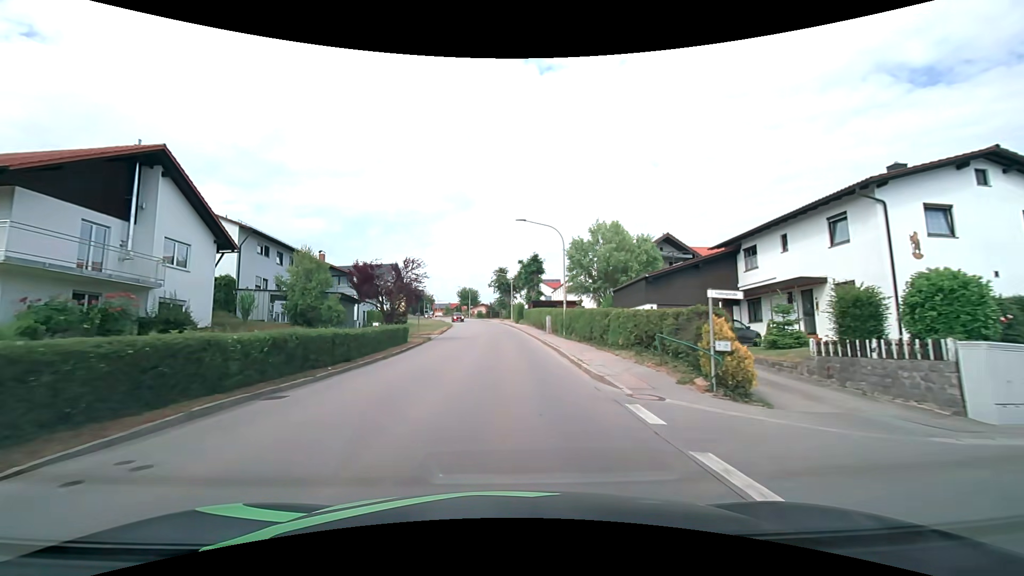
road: tertiary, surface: asphalt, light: Day
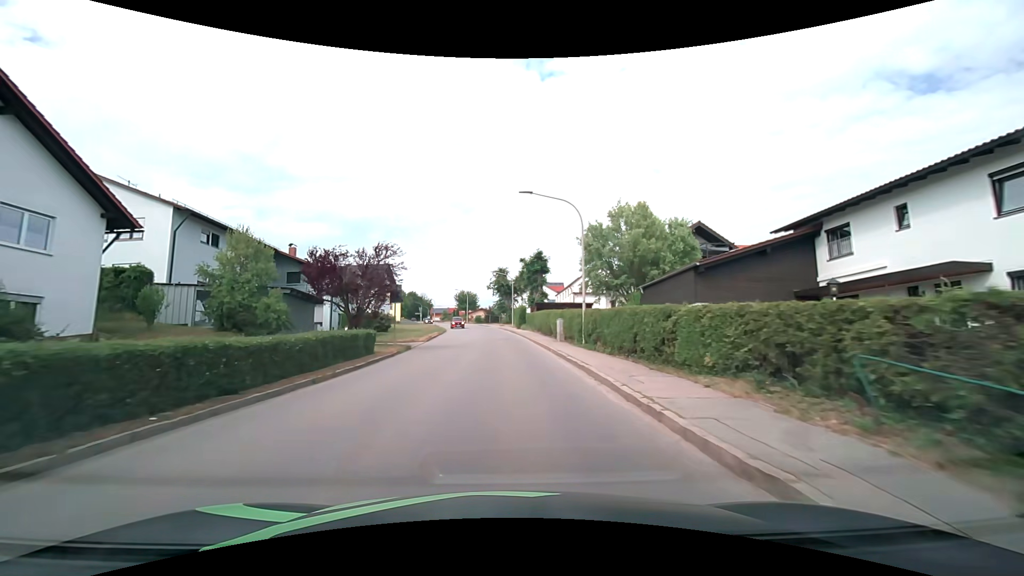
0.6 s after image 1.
(0.0, +7.3) m; 0°
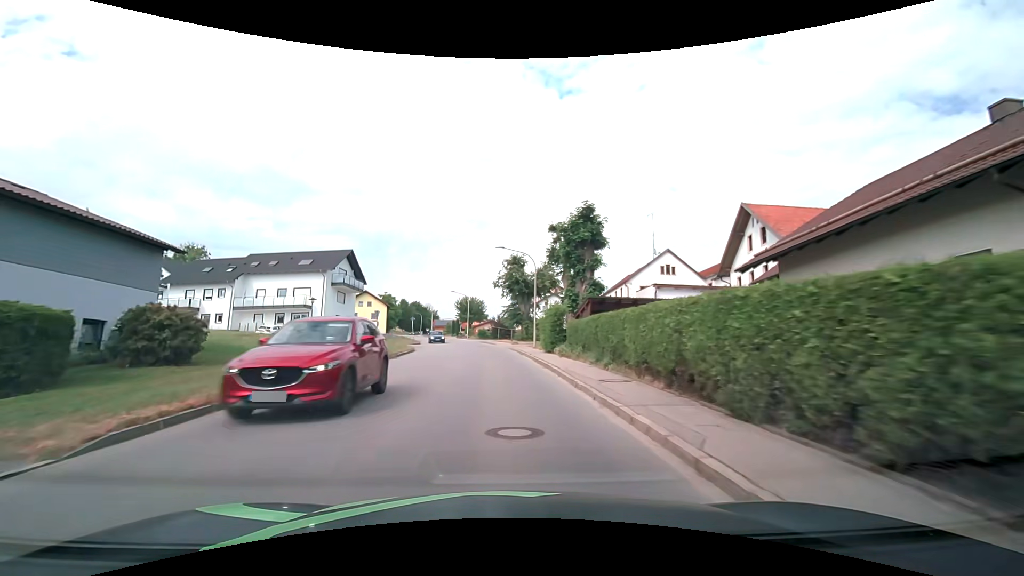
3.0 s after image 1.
(-0.1, +29.1) m; -1°
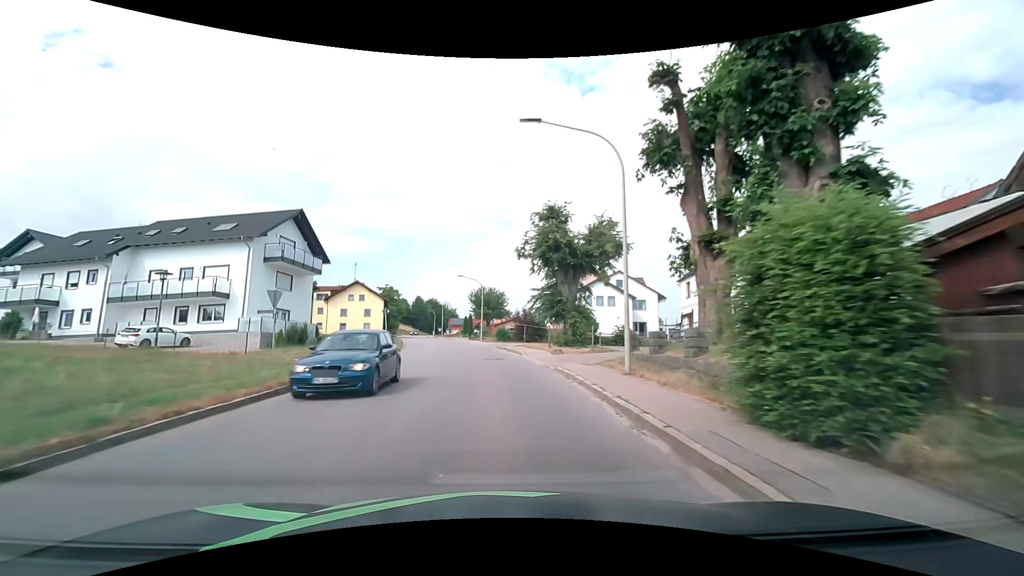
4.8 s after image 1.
(-0.5, +22.1) m; -3°
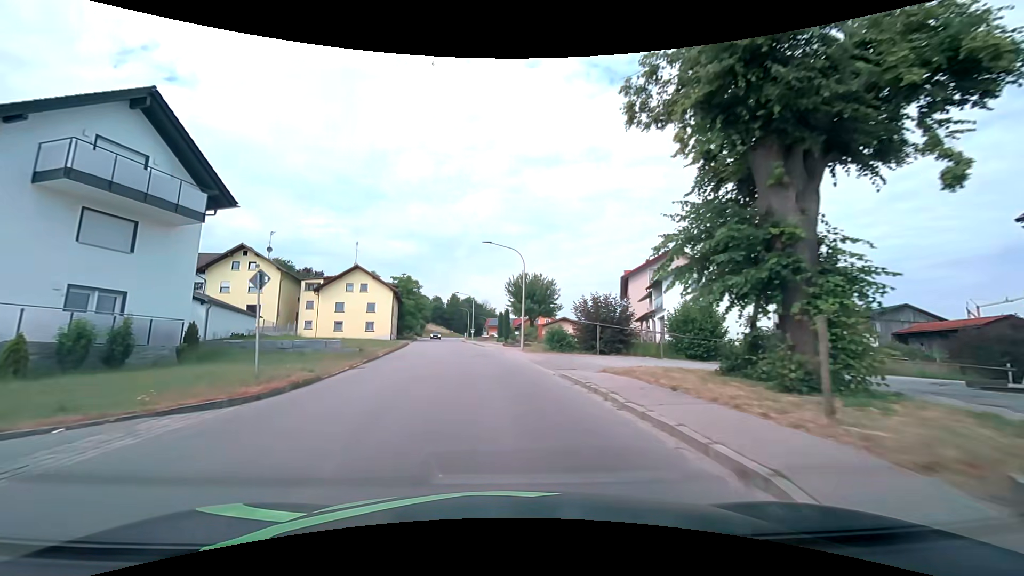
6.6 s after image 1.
(-0.9, +22.4) m; -5°
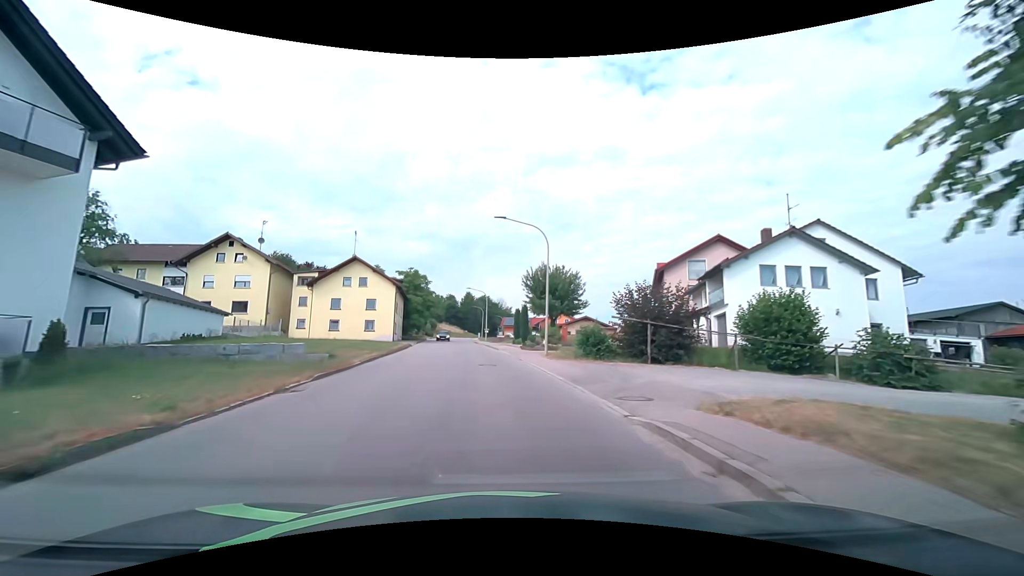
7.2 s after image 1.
(-0.1, +7.5) m; -2°
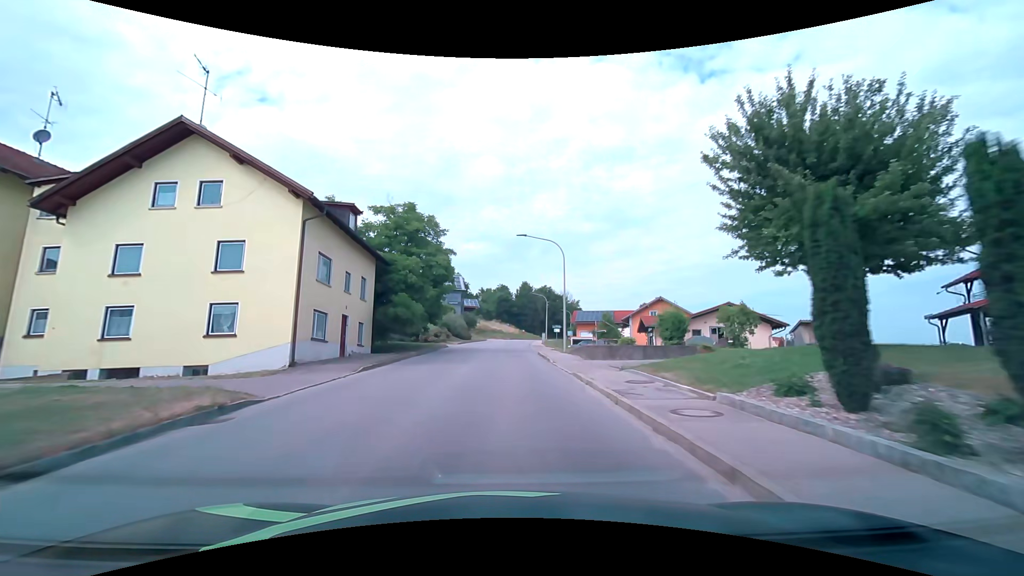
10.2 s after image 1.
(-2.7, +37.8) m; -7°
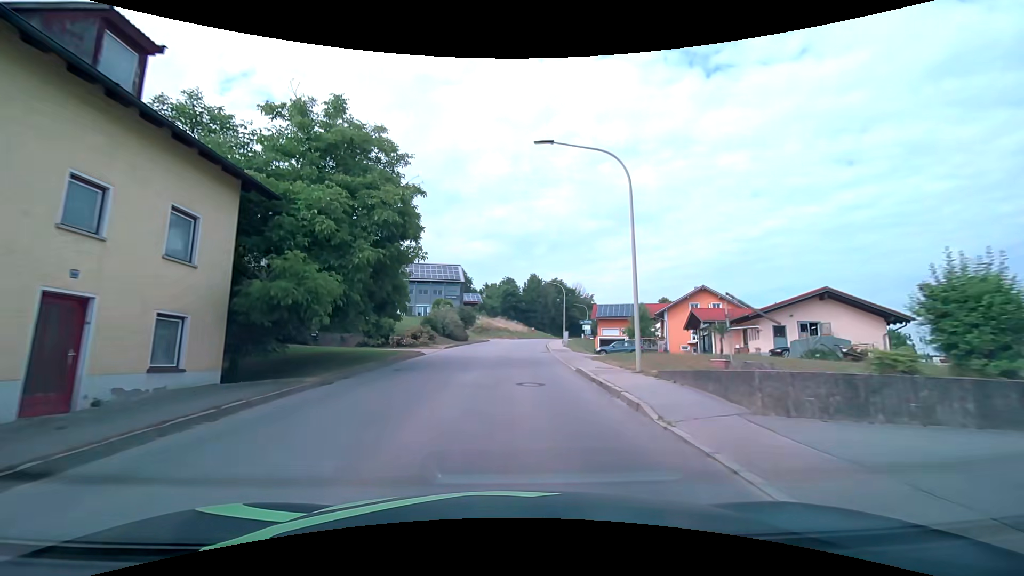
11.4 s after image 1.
(-0.1, +15.3) m; -1°
(0, +10) (0, +20) (0, +30) (+1, +40) (+2, +50) (+3, +60) (+4, +70) (+6, +80) (+8, +89) (+11, +99) m
